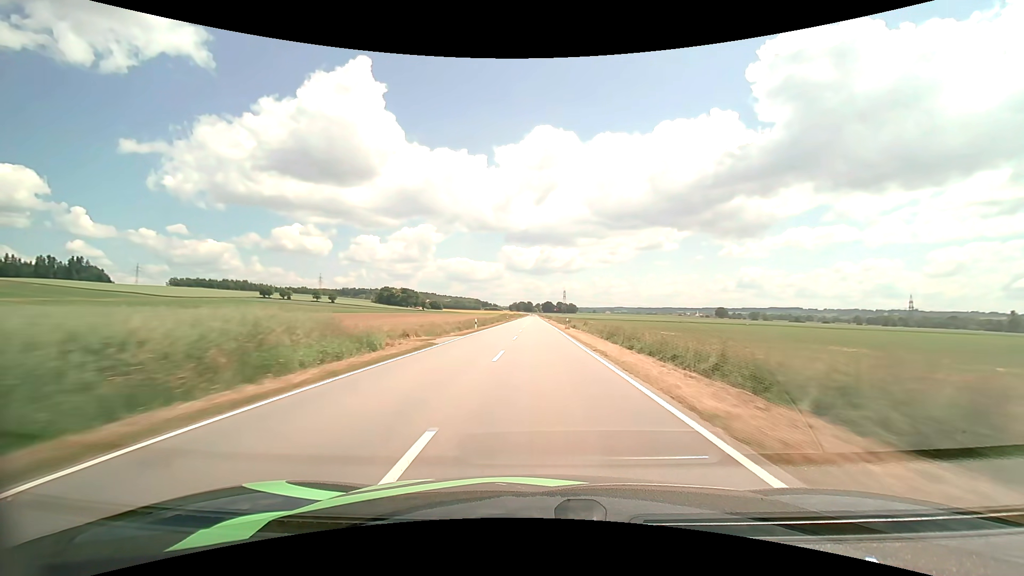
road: tertiary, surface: asphalt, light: Day
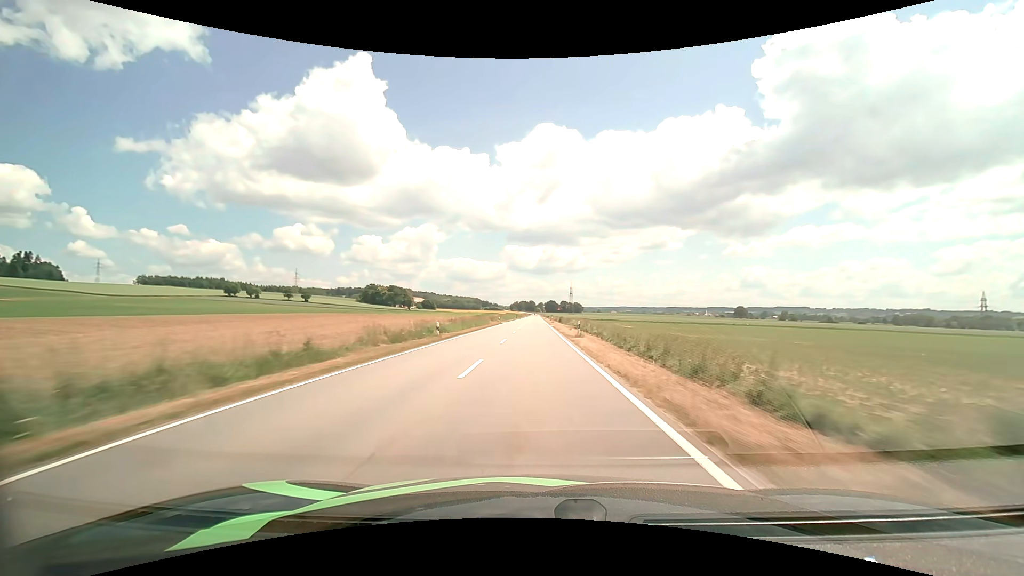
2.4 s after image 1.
(0.0, +66.1) m; 0°
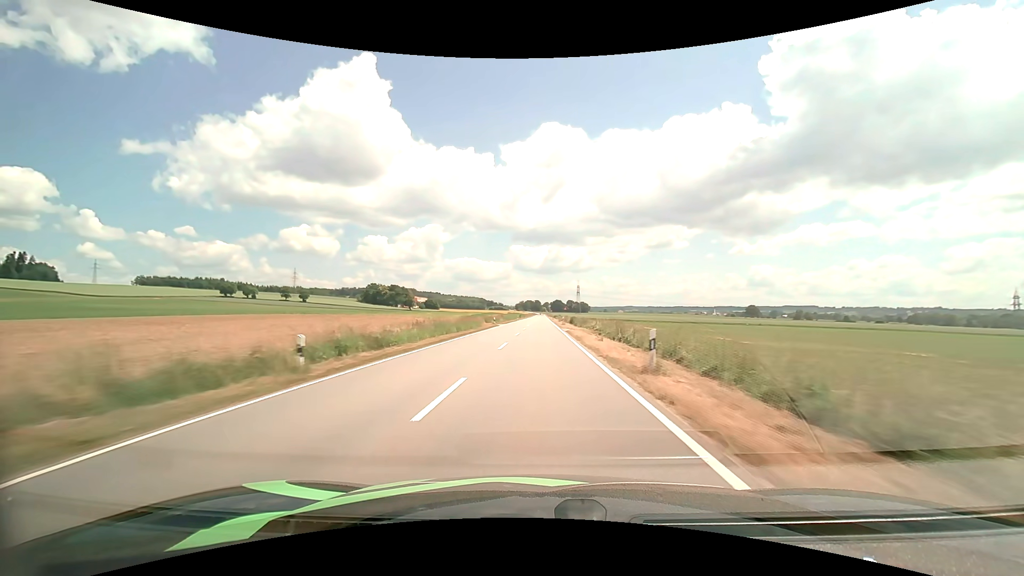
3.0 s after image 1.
(-0.1, +16.6) m; -1°
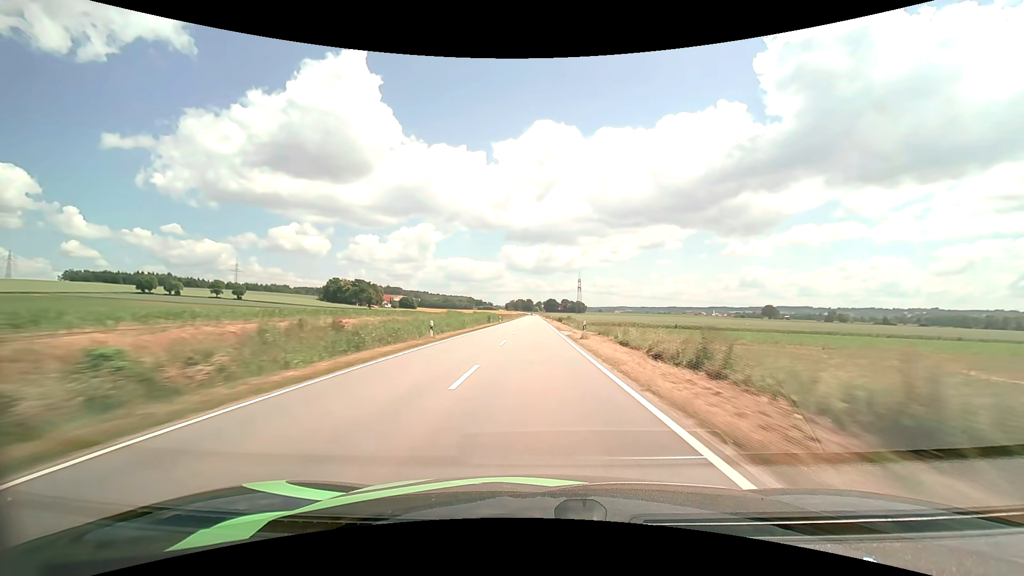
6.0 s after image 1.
(+0.4, +84.6) m; +1°
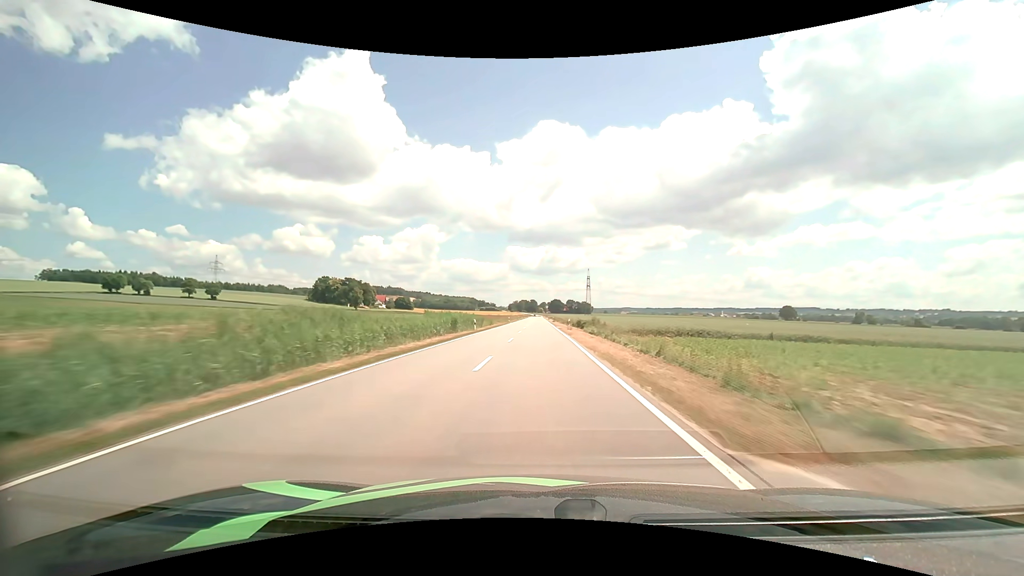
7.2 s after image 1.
(-0.2, +34.3) m; 0°
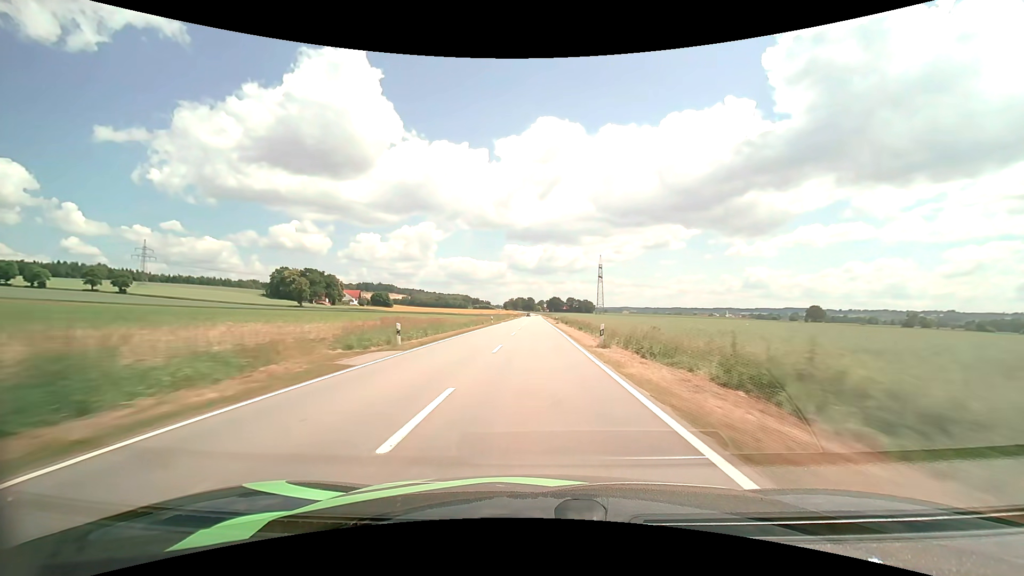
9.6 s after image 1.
(+0.1, +69.4) m; 0°
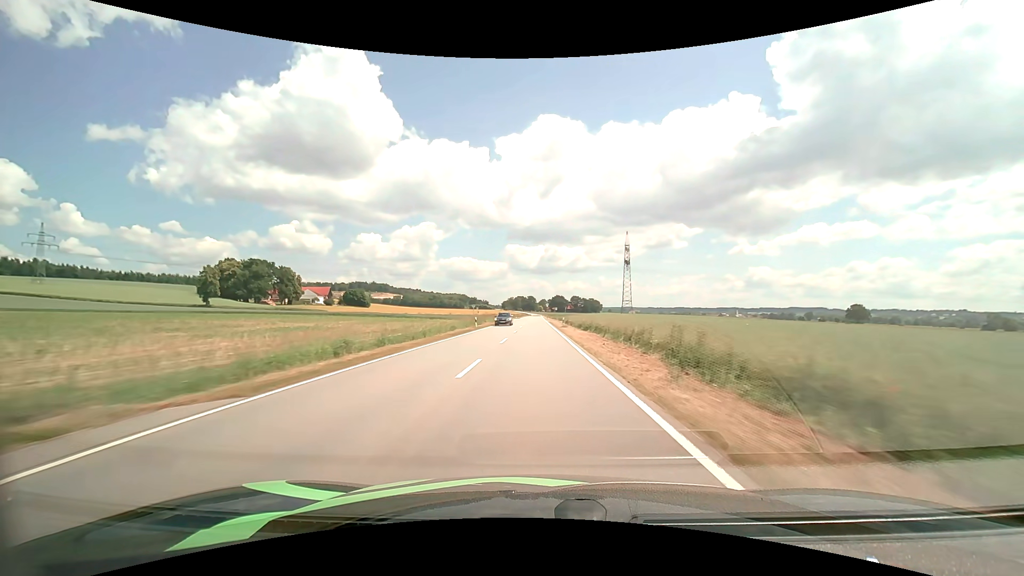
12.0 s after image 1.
(-0.2, +69.3) m; 0°
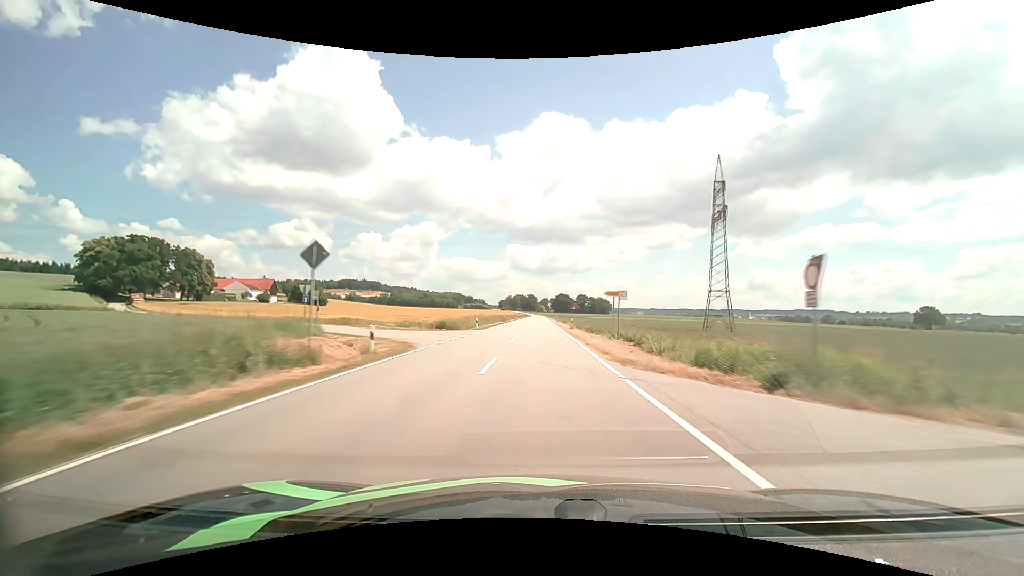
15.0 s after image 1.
(-0.5, +85.6) m; 0°
(0, +10) (0, +20) (0, +30) (0, +40) (0, +50) (0, +60) (0, +70) (0, +80) (0, +90) (0, +100) m
